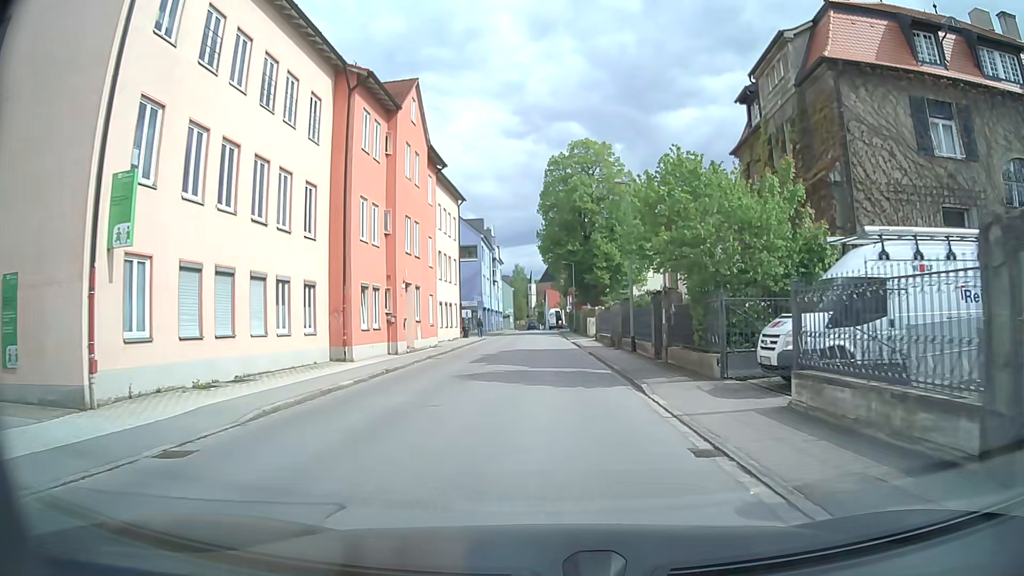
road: residential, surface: asphalt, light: Day
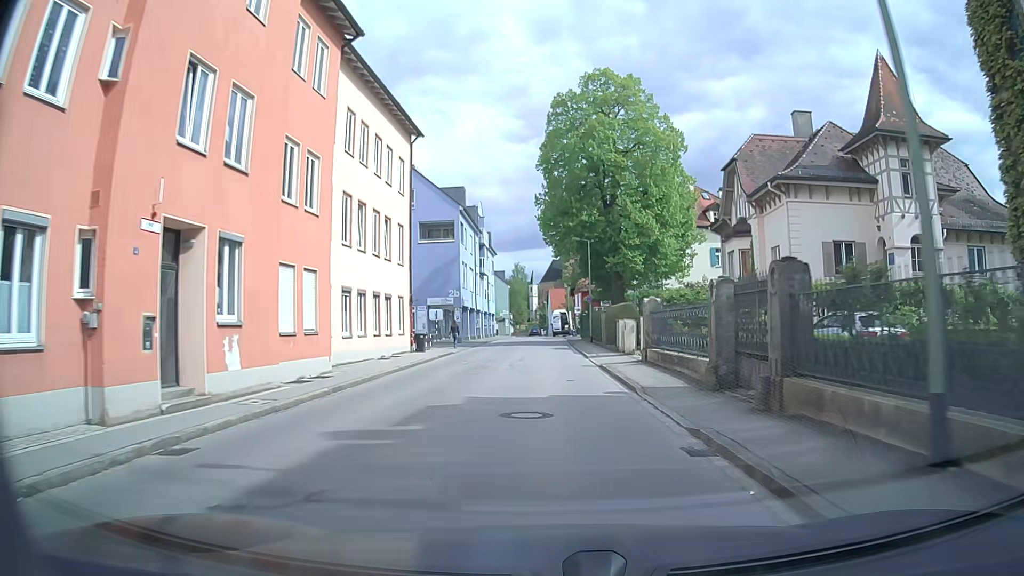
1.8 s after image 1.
(+0.2, +20.0) m; +1°
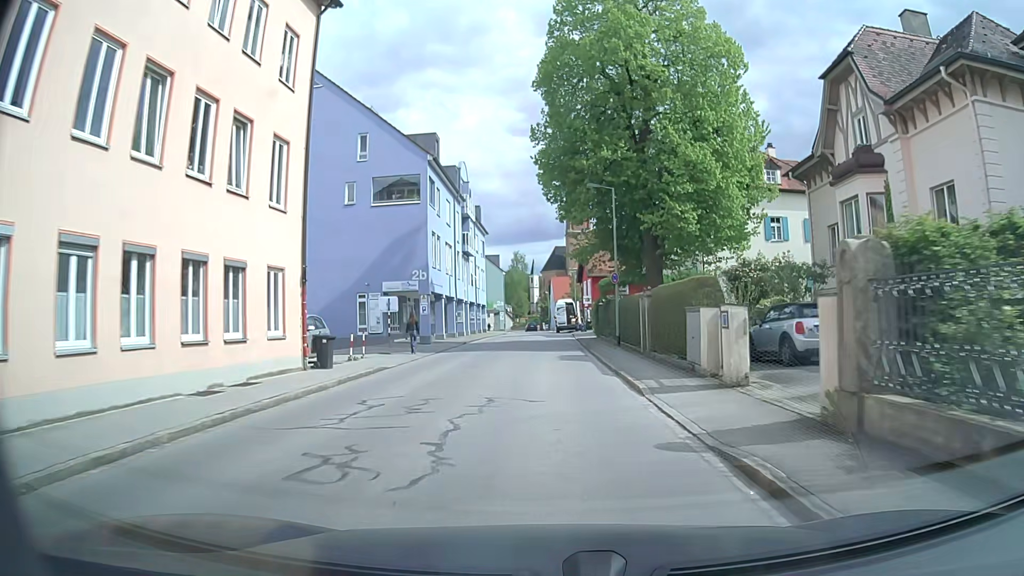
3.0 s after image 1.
(-0.1, +14.5) m; 0°
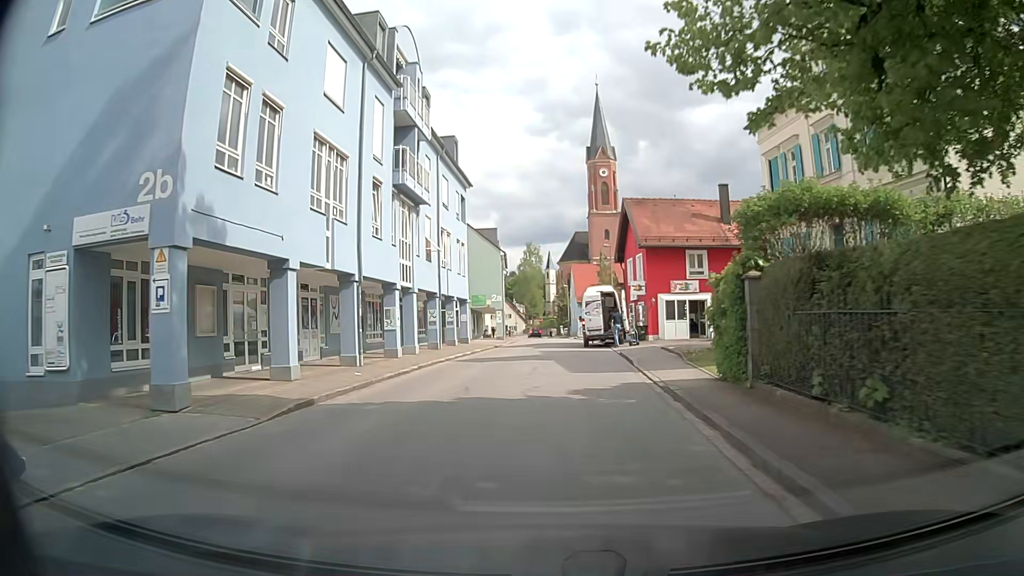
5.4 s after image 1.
(-0.2, +26.4) m; -2°
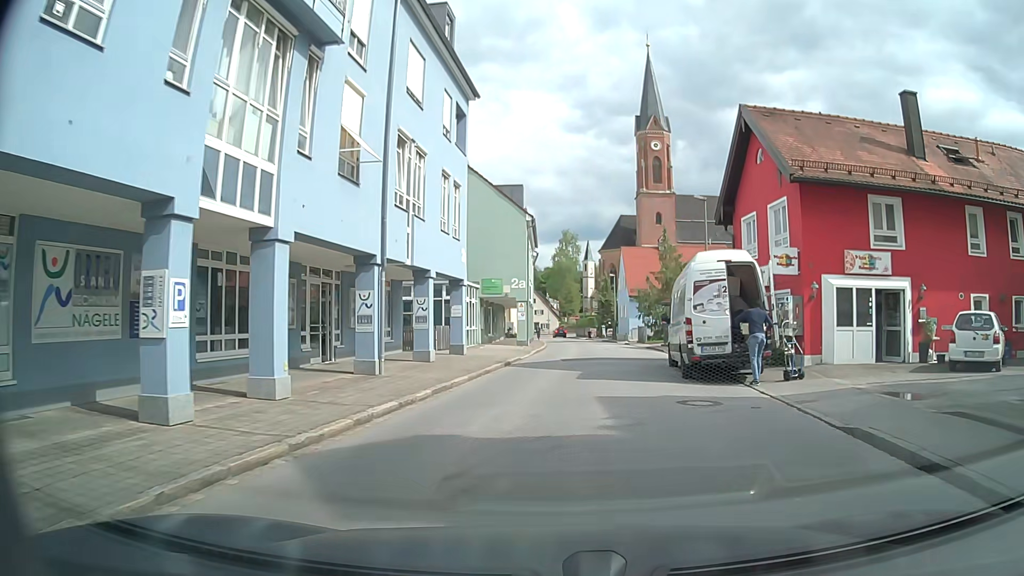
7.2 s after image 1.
(-0.5, +17.5) m; -3°
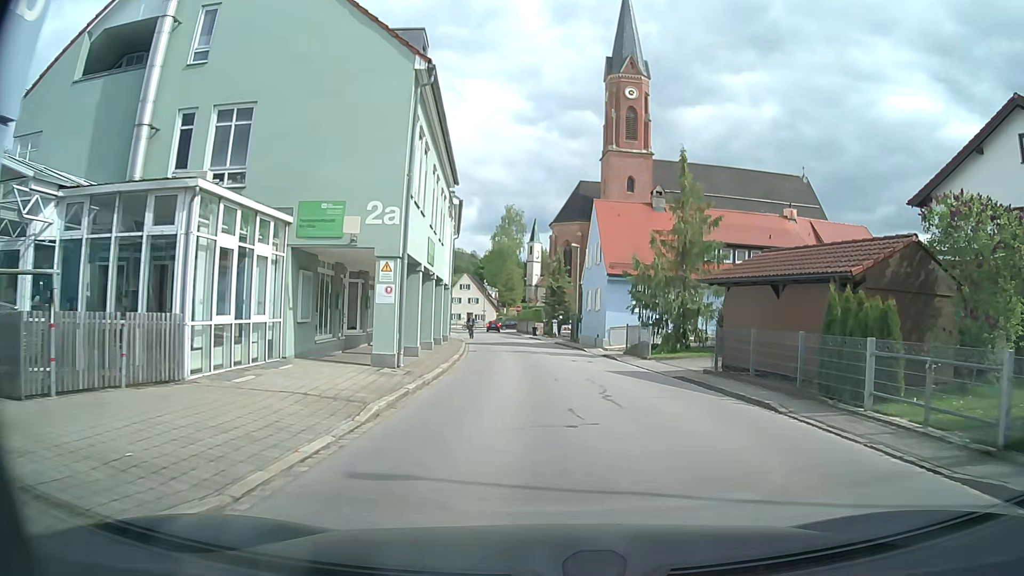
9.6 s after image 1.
(+0.8, +21.6) m; +5°
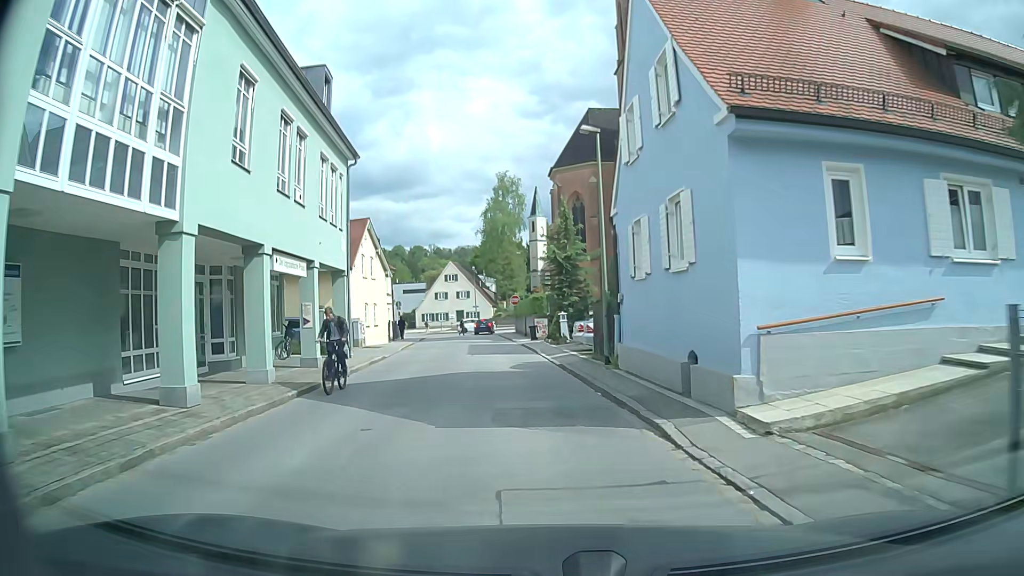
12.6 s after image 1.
(+1.1, +25.3) m; -1°
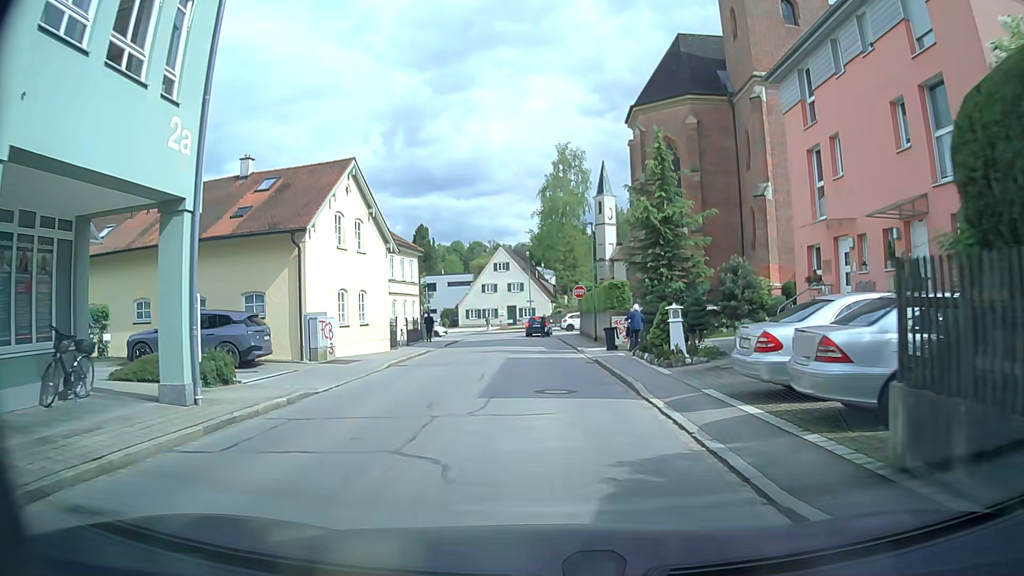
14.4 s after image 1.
(-0.9, +15.1) m; -5°
